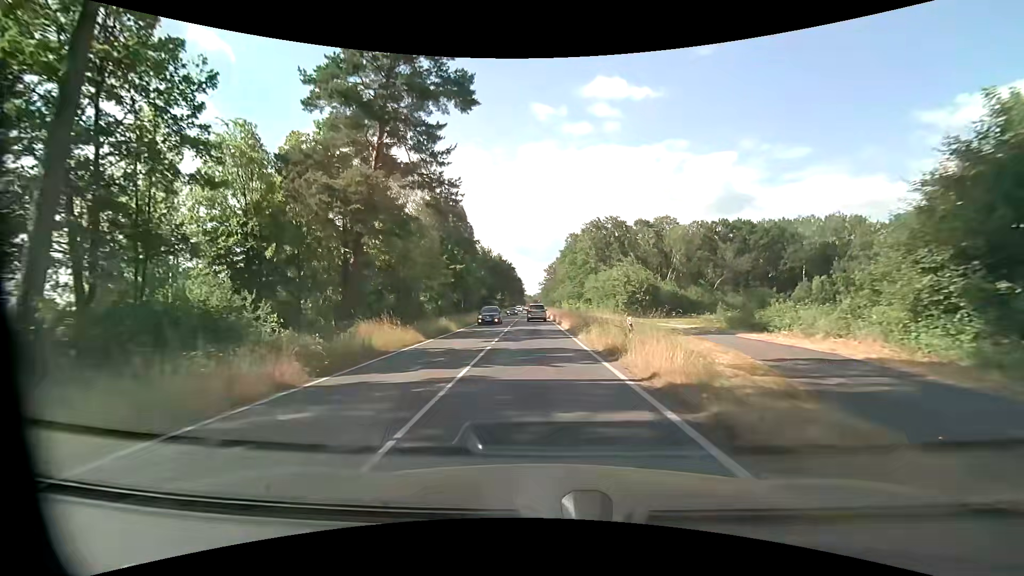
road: tertiary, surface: asphalt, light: Day
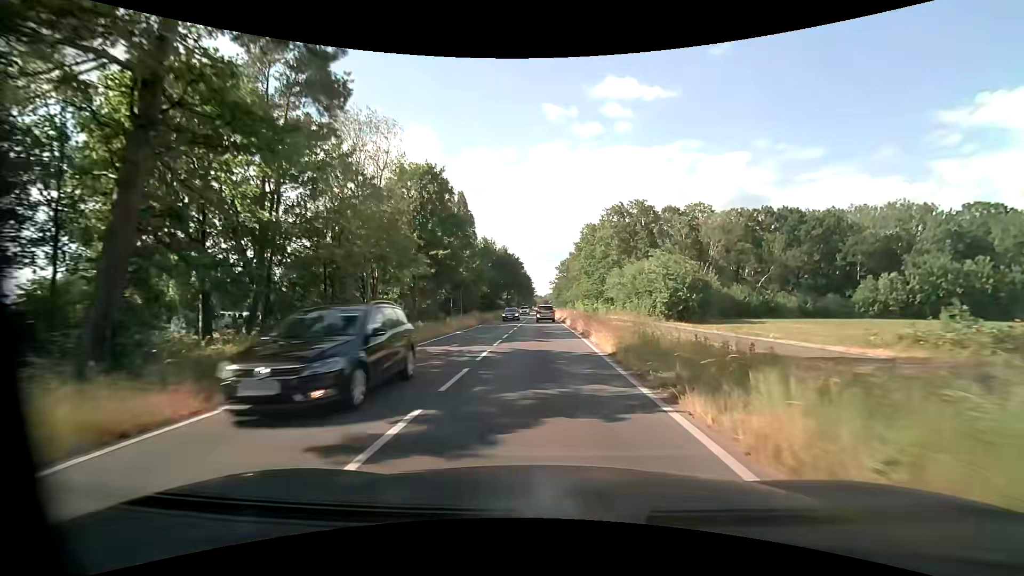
(-0.2, +15.1) m; -2°
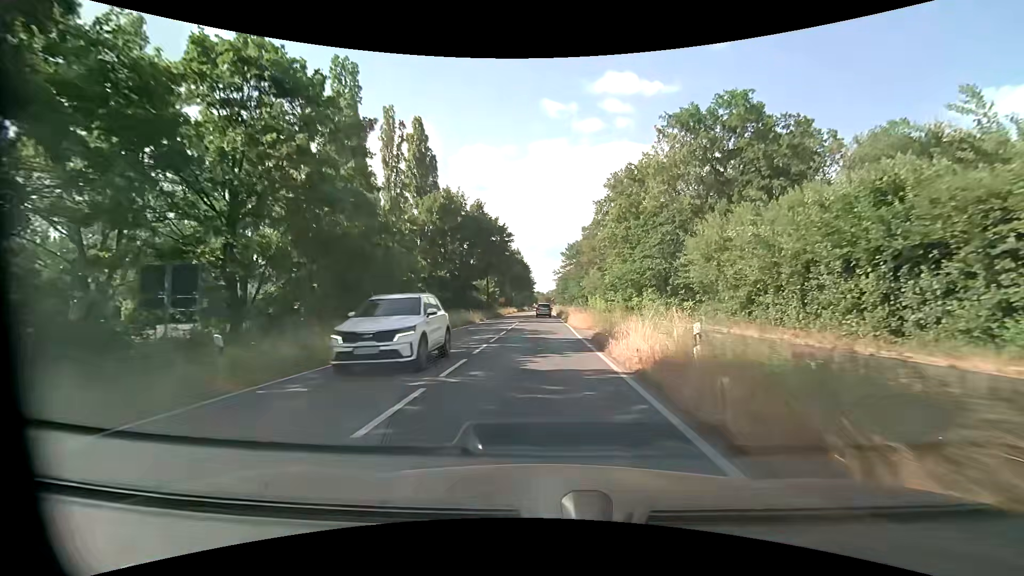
(+0.1, +39.2) m; 0°
(0, +10) (0, +20) (0, +30) (0, +40) (0, +50) (0, +60) (0, +70) (0, +80) (0, +90) (-1, +100) m
